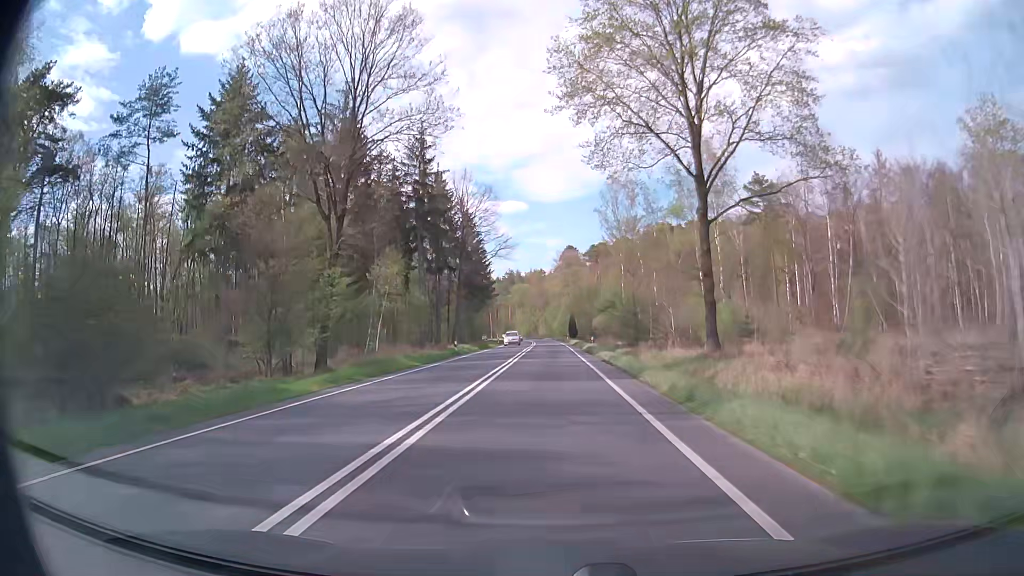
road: primary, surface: asphalt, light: Day
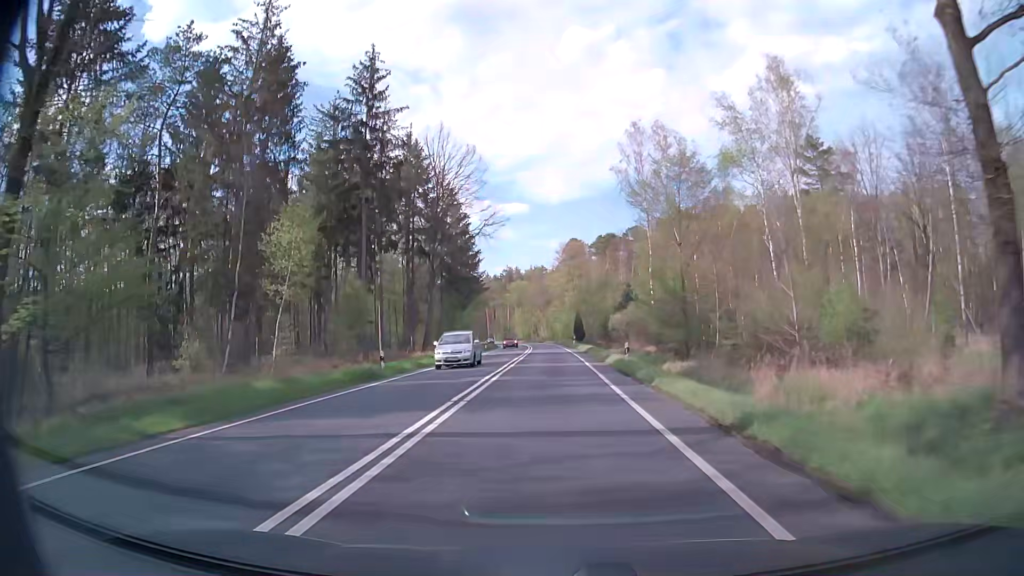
(-0.1, +21.5) m; 0°
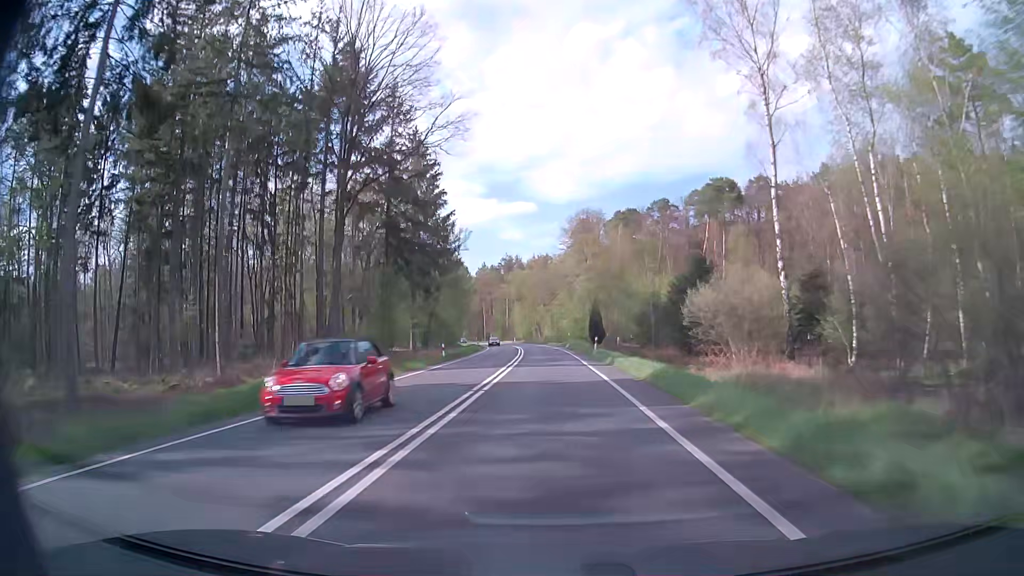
(-0.1, +32.2) m; -1°
(0, +10) (0, +20) (0, +30) (0, +40) (-1, +50) (-1, +60) (-2, +70) (-2, +80) (-3, +90) (-4, +100) m
